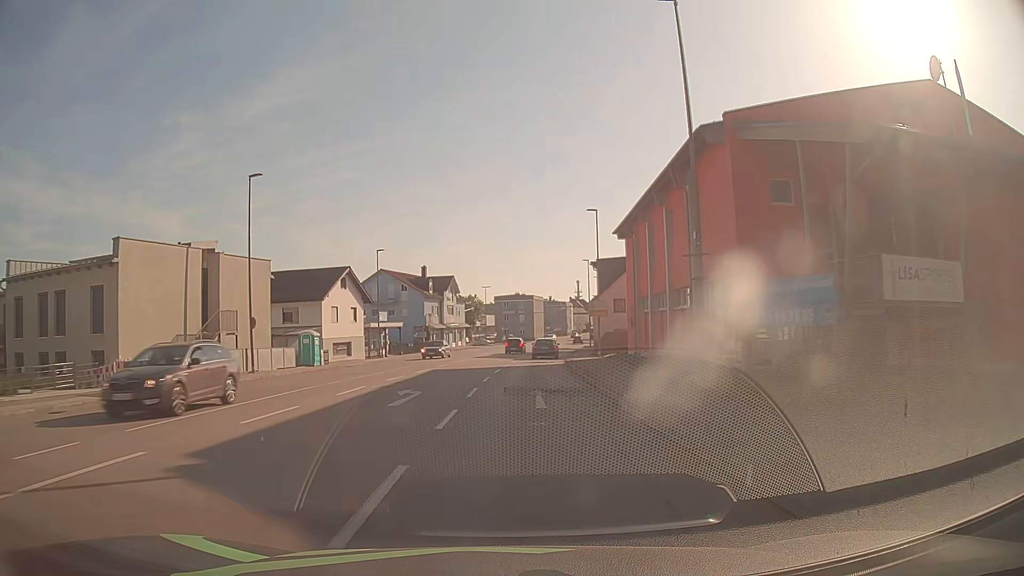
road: tertiary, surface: asphalt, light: Day
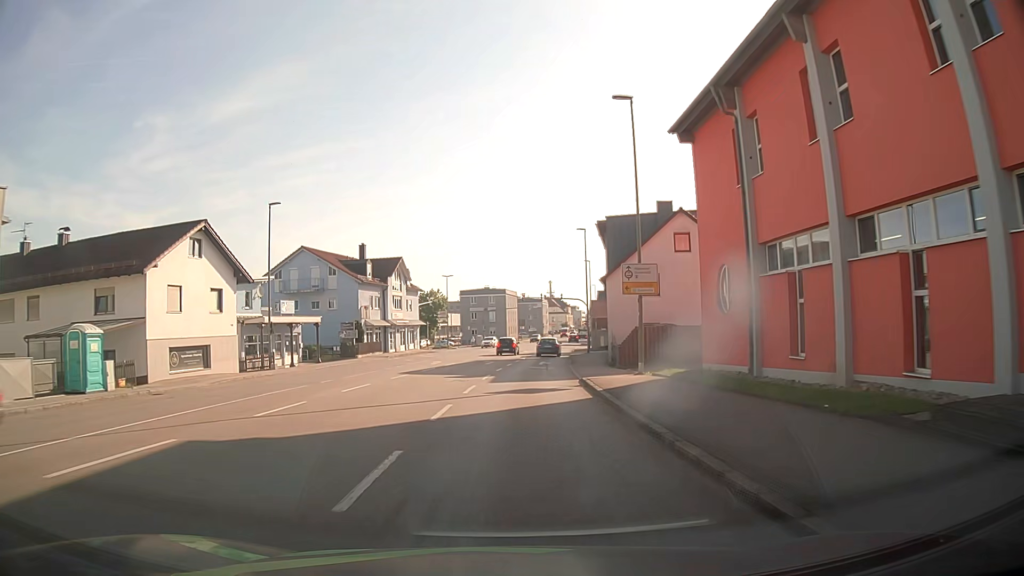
(+0.5, +22.9) m; +3°
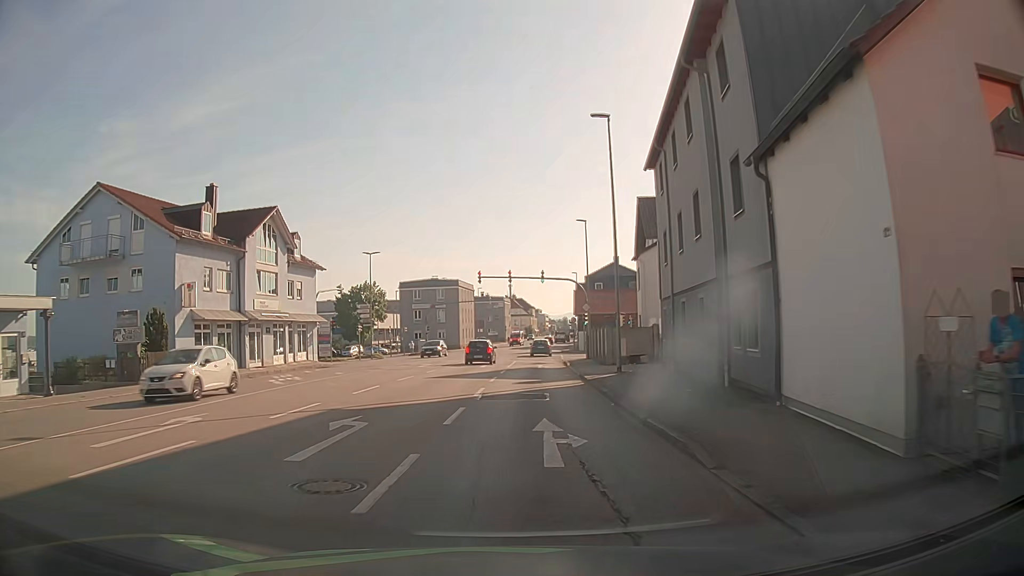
(+0.5, +29.9) m; +3°
(0, +10) (0, +20) (+1, +30) (+1, +40) (+2, +50) (+3, +60) (+3, +70) (+4, +80) (+5, +90) (+5, +100) m
